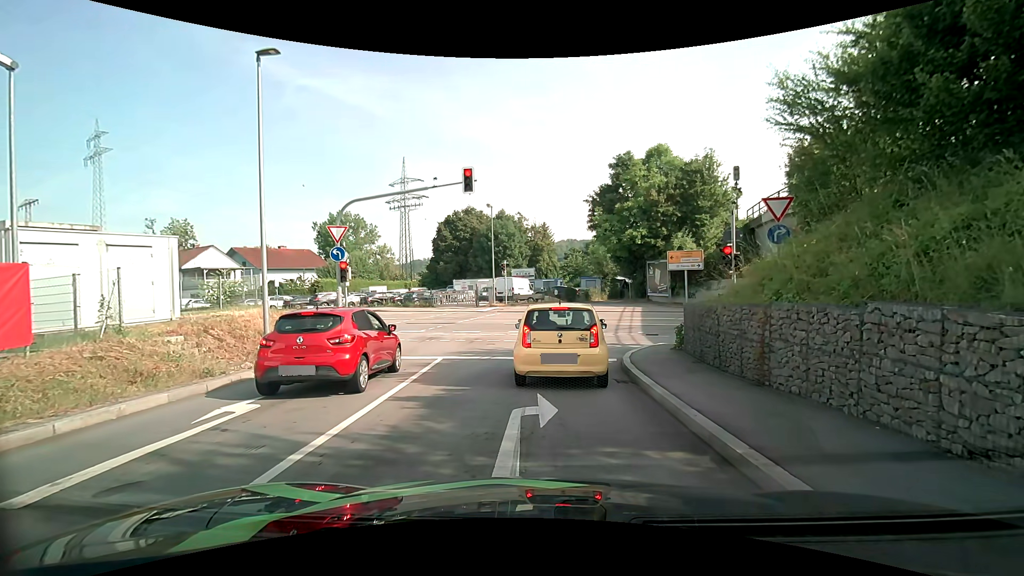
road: primary_link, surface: asphalt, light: Day
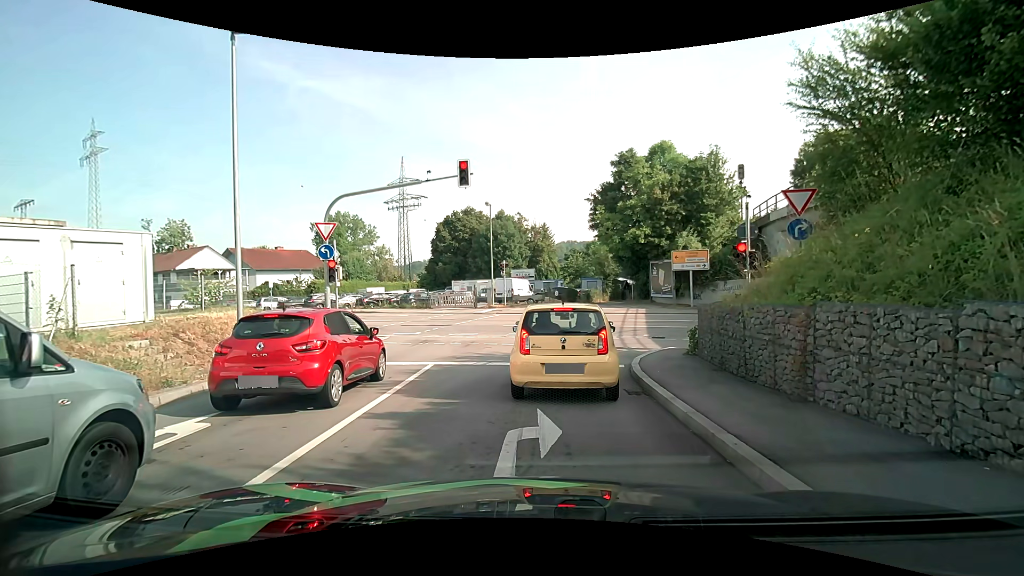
(0.0, +1.1) m; 0°
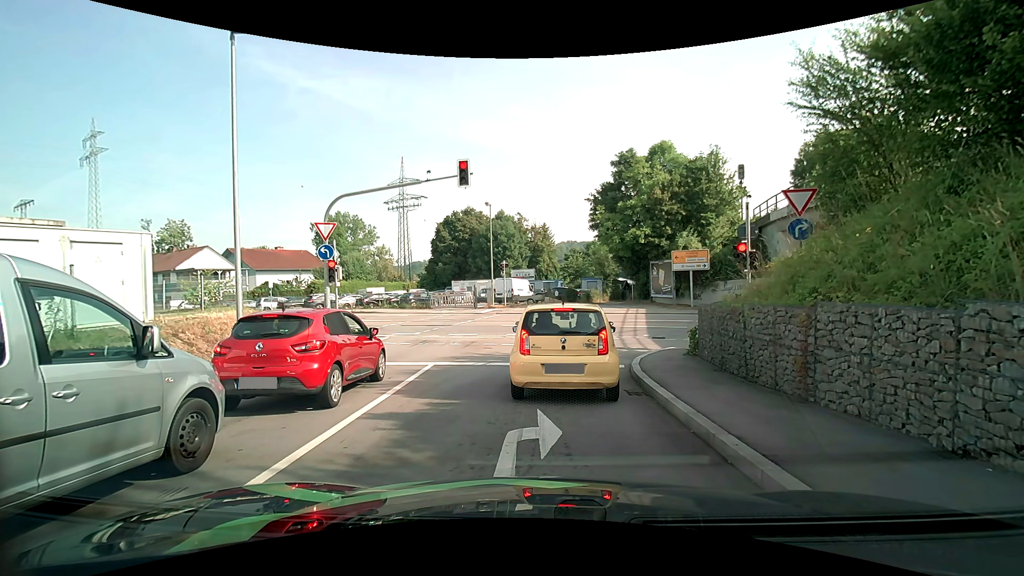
(0.0, +0.1) m; 0°
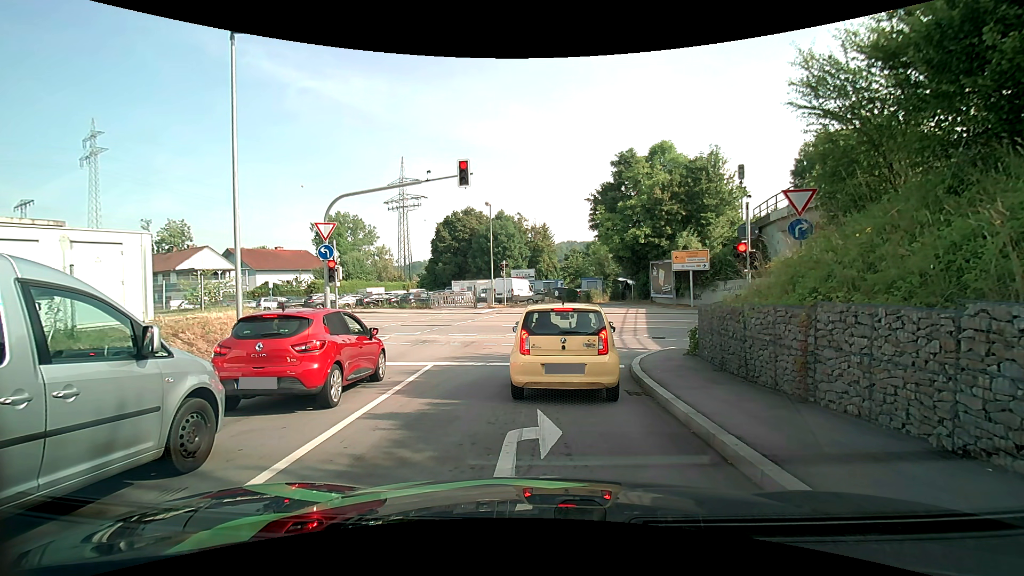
(0.0, 0.0) m; 0°
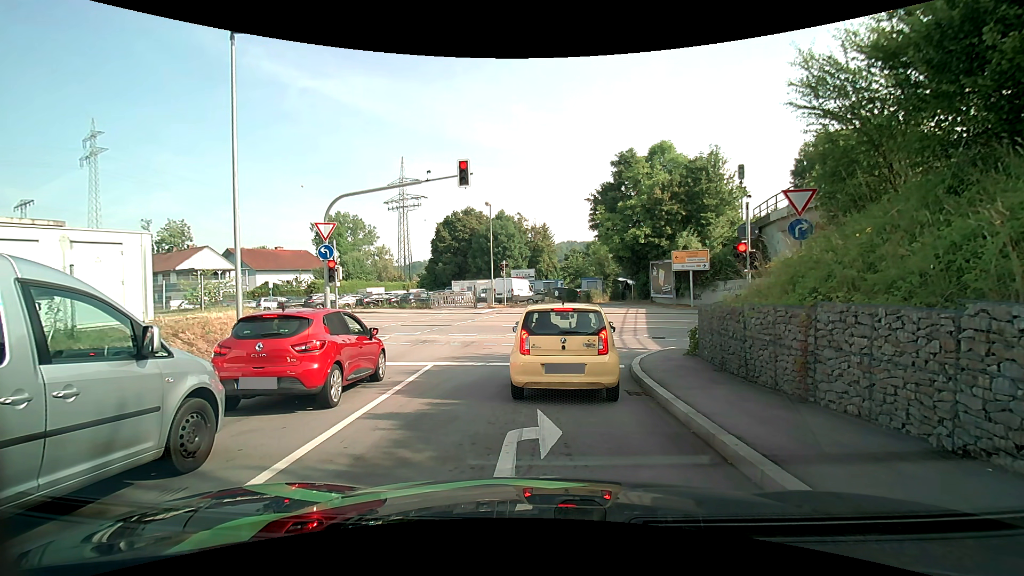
(0.0, 0.0) m; 0°
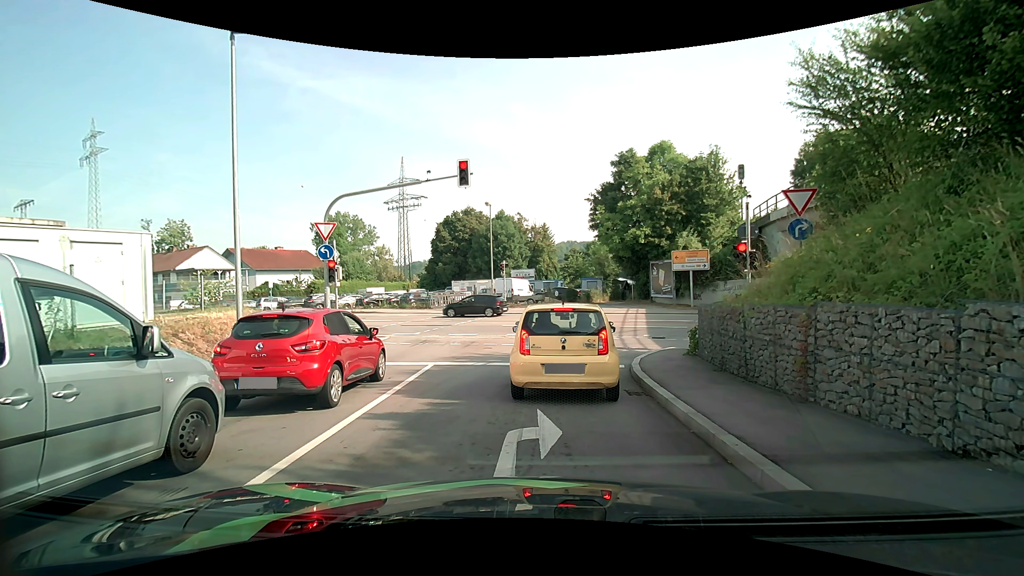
(0.0, 0.0) m; 0°
